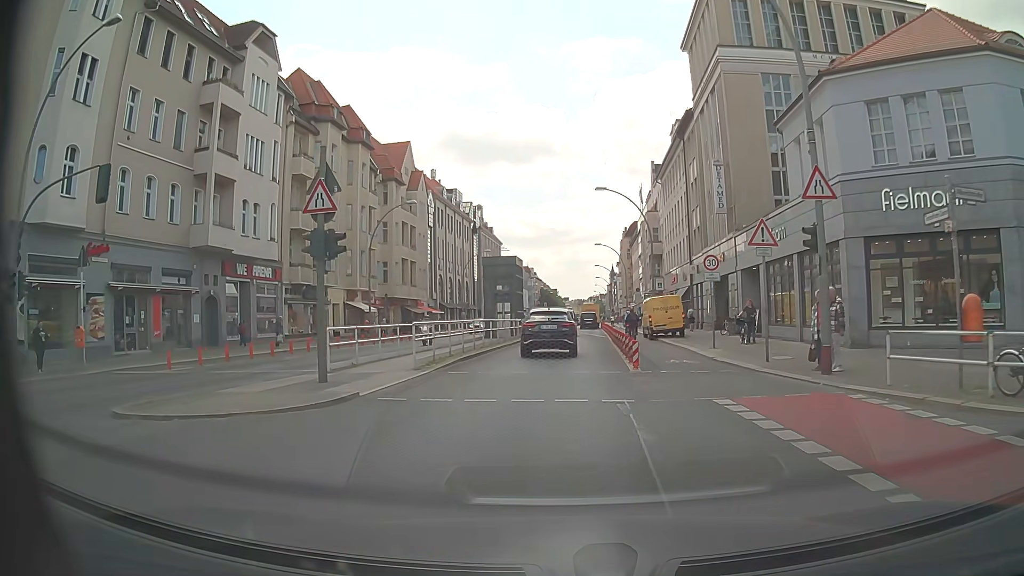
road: primary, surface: asphalt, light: Day
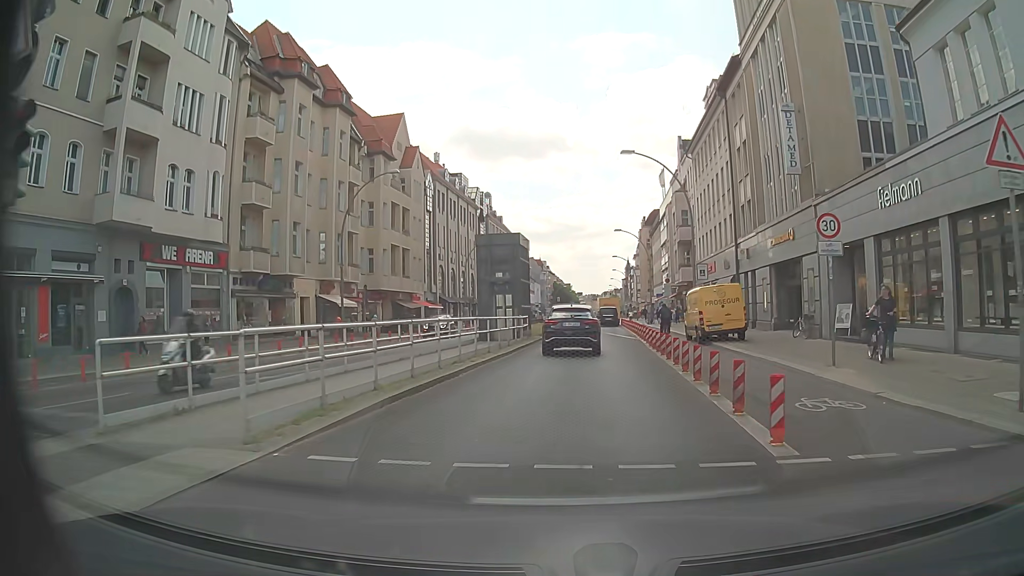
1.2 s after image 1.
(-0.1, +9.8) m; -1°
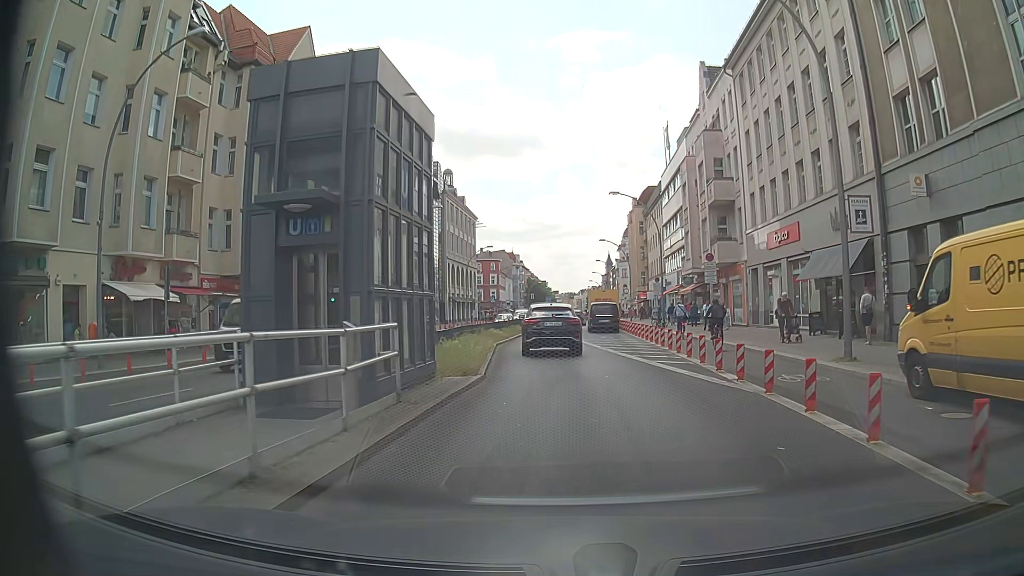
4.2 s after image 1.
(+0.5, +22.3) m; +2°
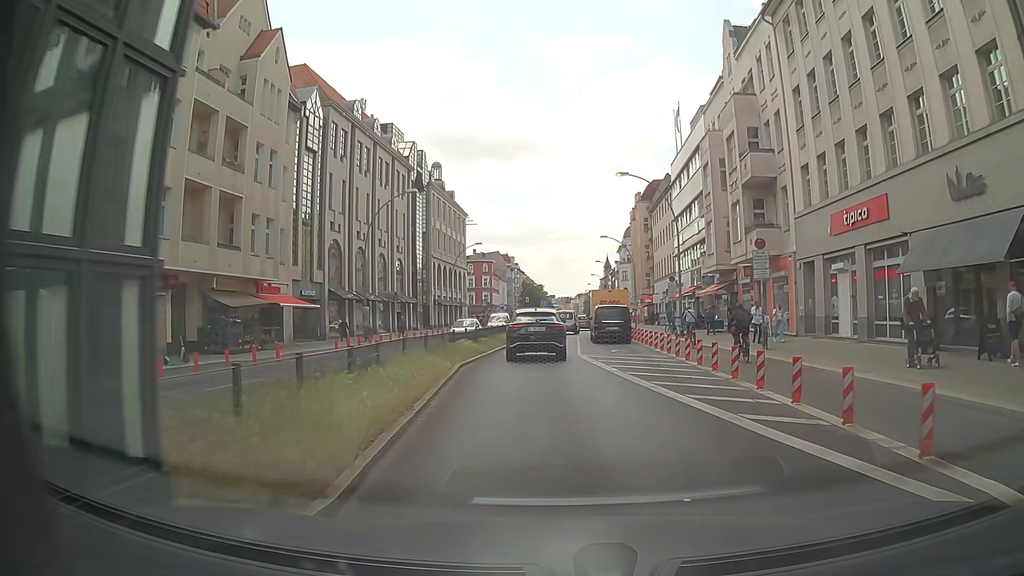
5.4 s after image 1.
(+0.1, +8.8) m; 0°
(0, +10) (0, +20) (0, +30) (0, +40) (+1, +50) (+2, +60) (+3, +70) (+4, +80) (+5, +90) (+6, +100) m
